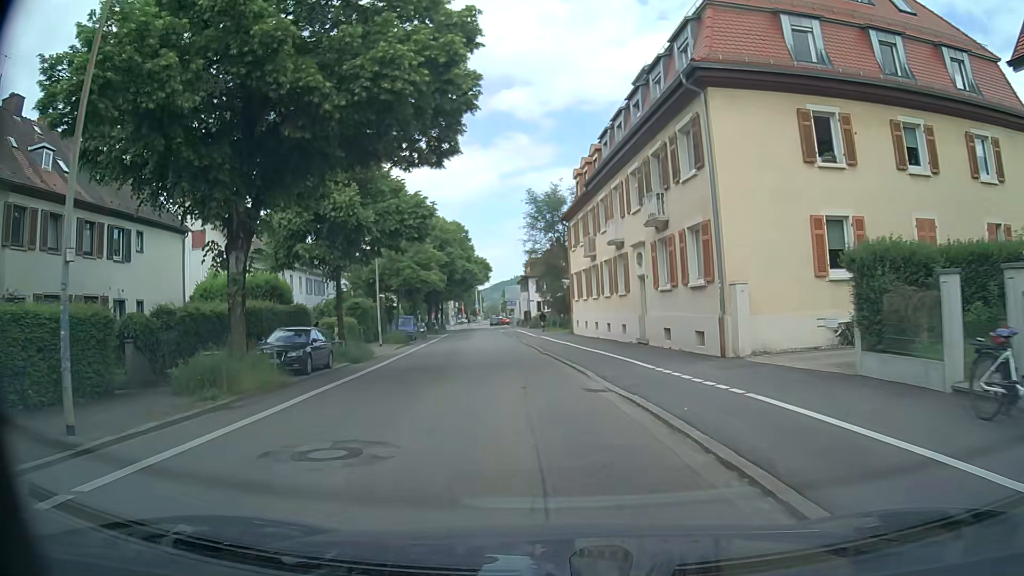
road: tertiary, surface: asphalt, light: Day
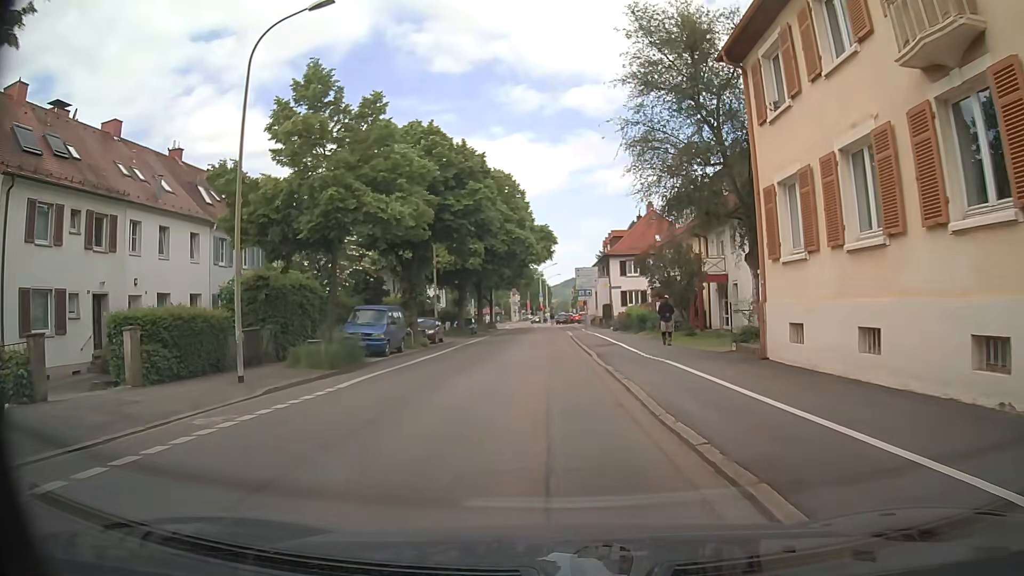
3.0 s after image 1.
(-2.0, +26.9) m; -6°
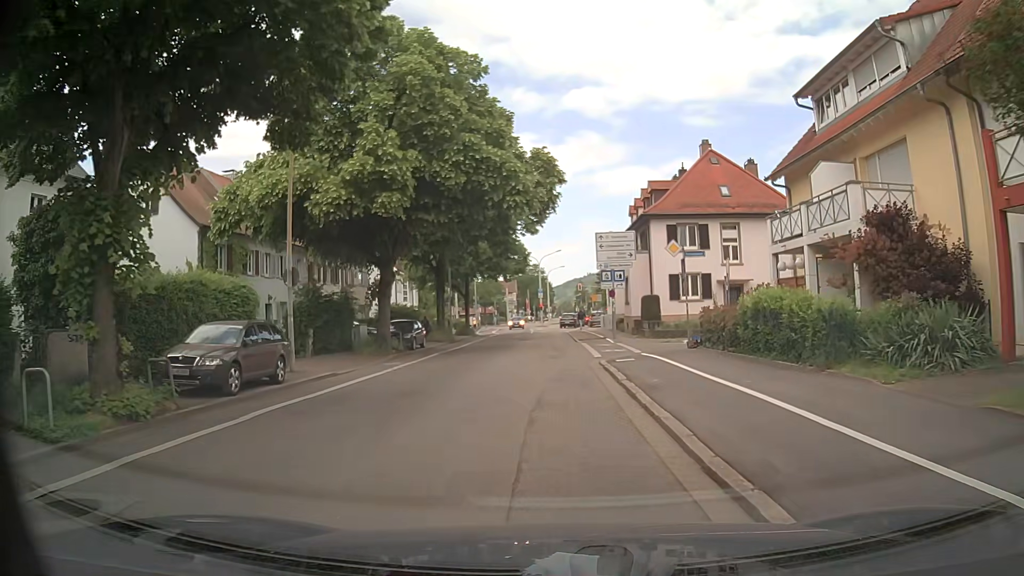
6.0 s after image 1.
(-0.1, +25.0) m; 0°
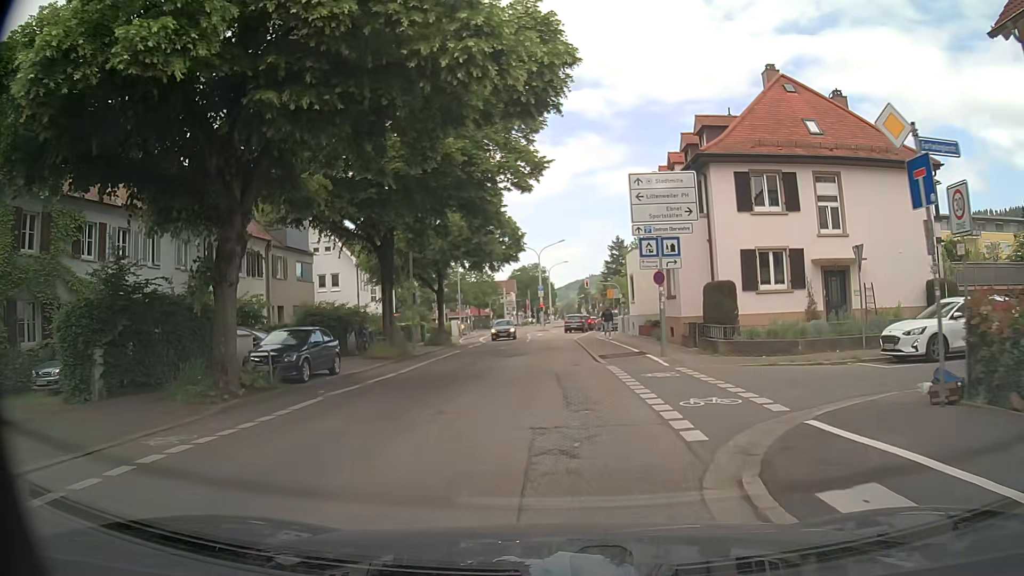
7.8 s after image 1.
(-0.3, +14.4) m; -1°
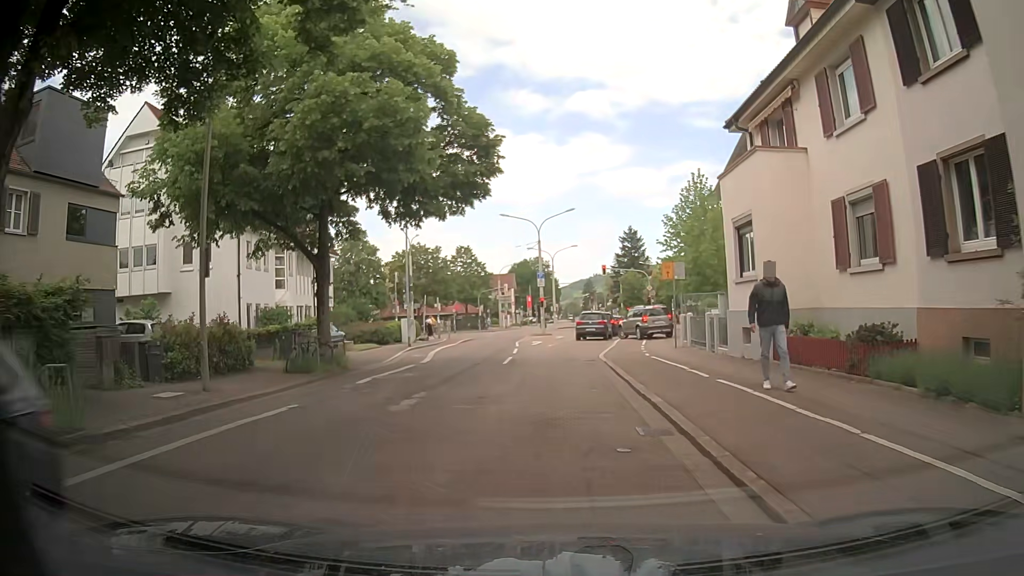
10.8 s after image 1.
(-0.1, +22.4) m; -1°
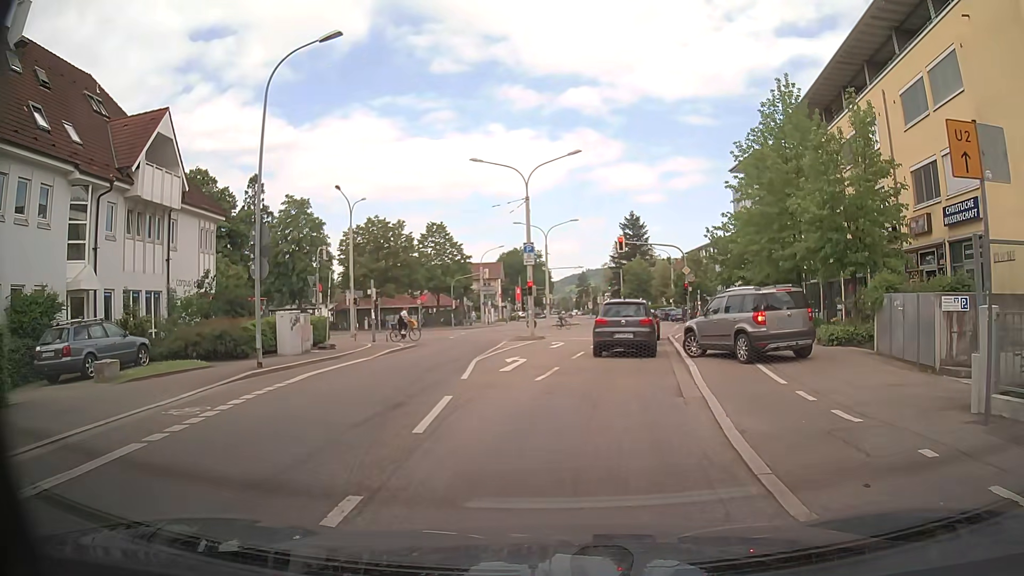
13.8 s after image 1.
(-0.1, +18.6) m; +1°
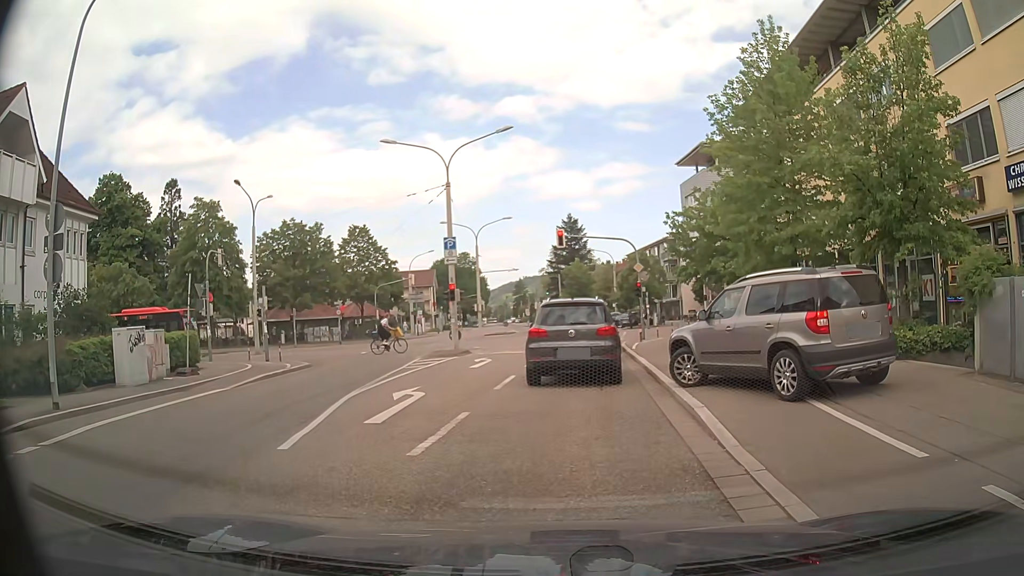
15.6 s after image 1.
(+0.3, +6.2) m; +5°
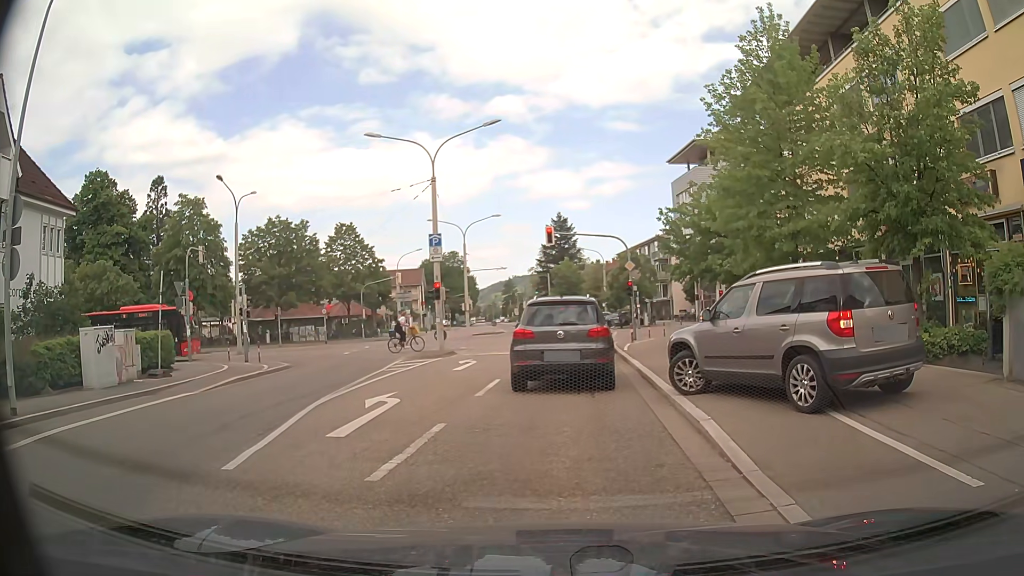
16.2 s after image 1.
(0.0, +1.0) m; 0°
